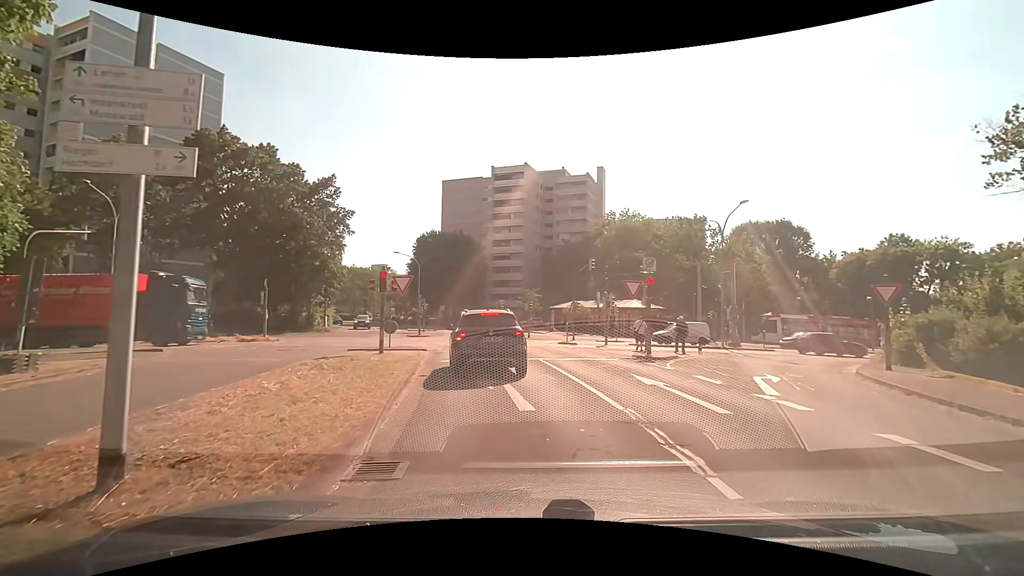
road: residential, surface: asphalt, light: Day
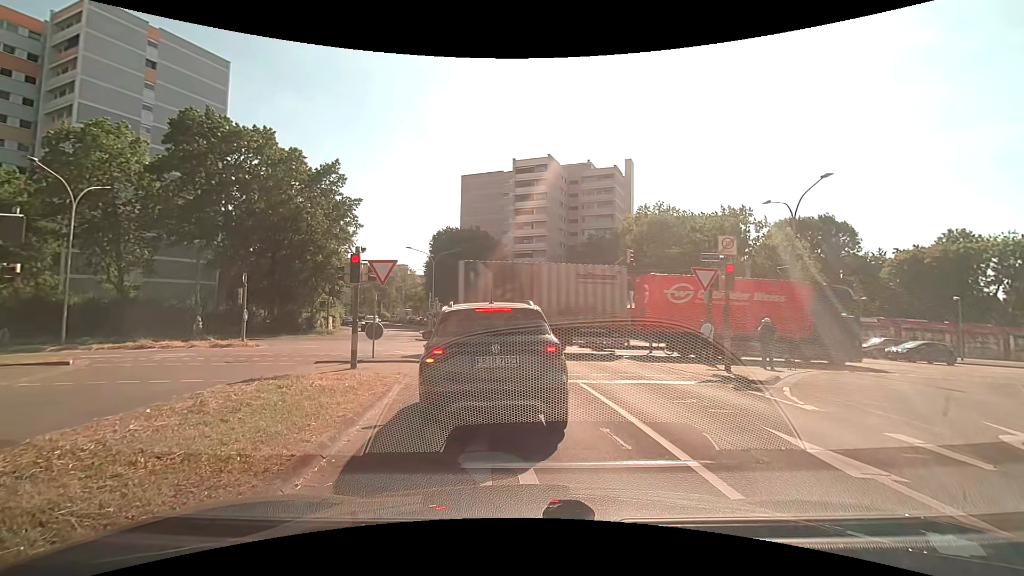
(0.0, +5.3) m; -2°
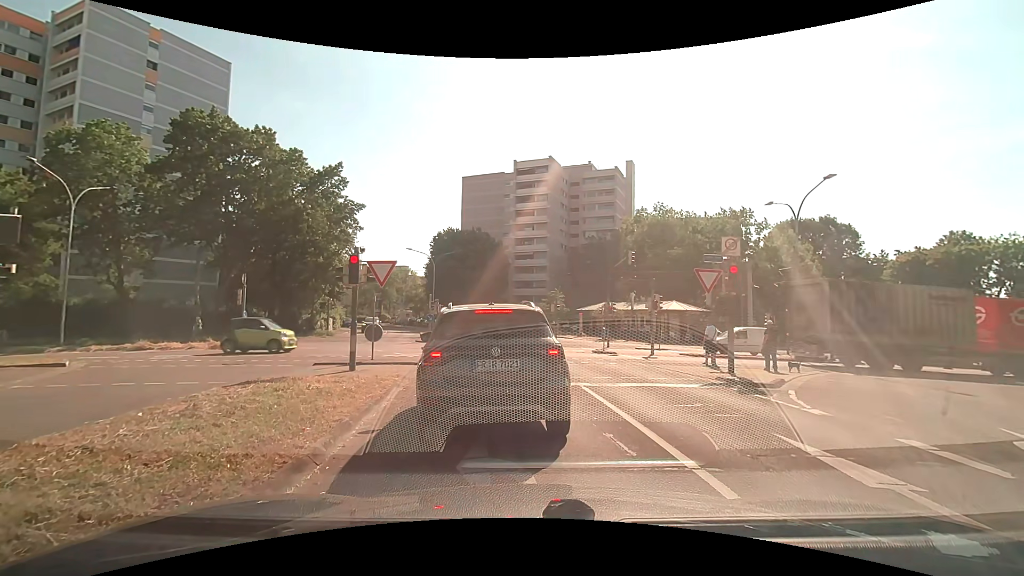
(0.0, +0.2) m; 0°
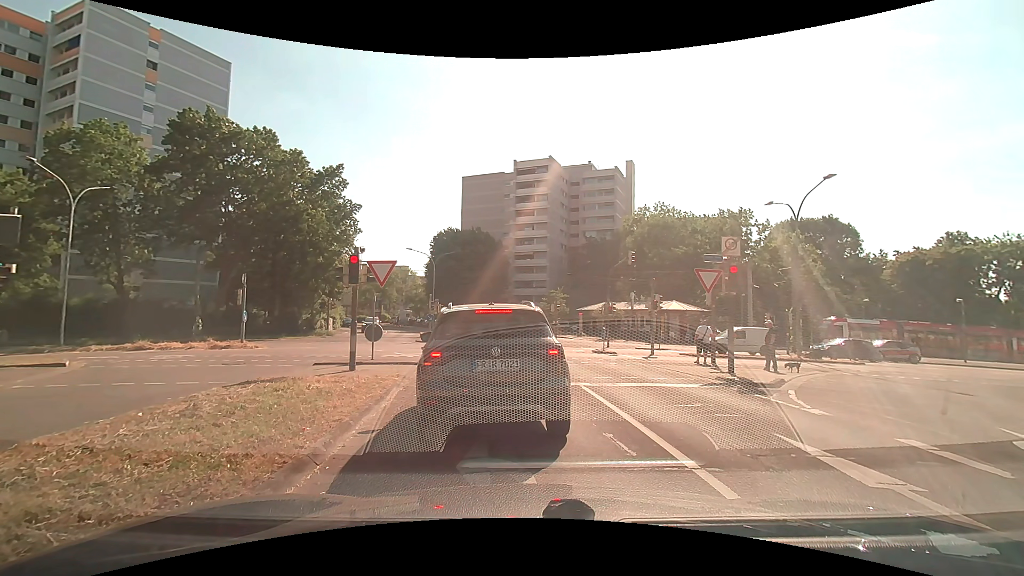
(0.0, 0.0) m; 0°
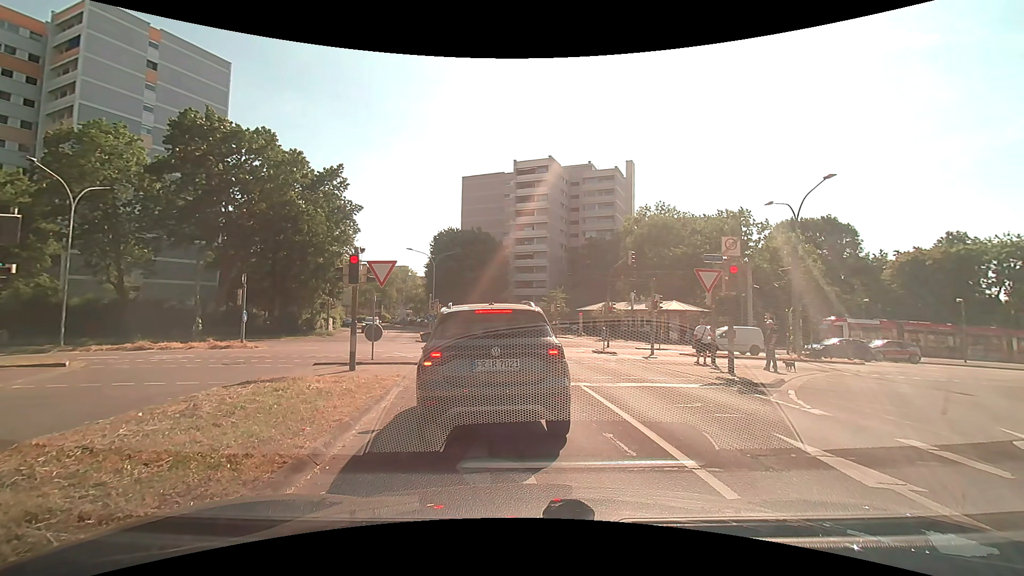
(0.0, 0.0) m; 0°
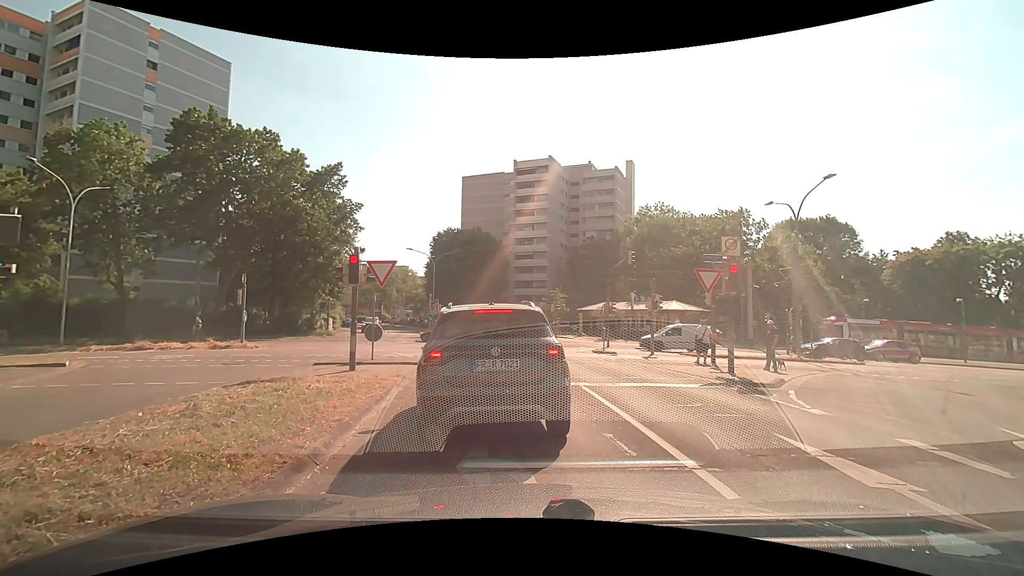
(0.0, 0.0) m; 0°
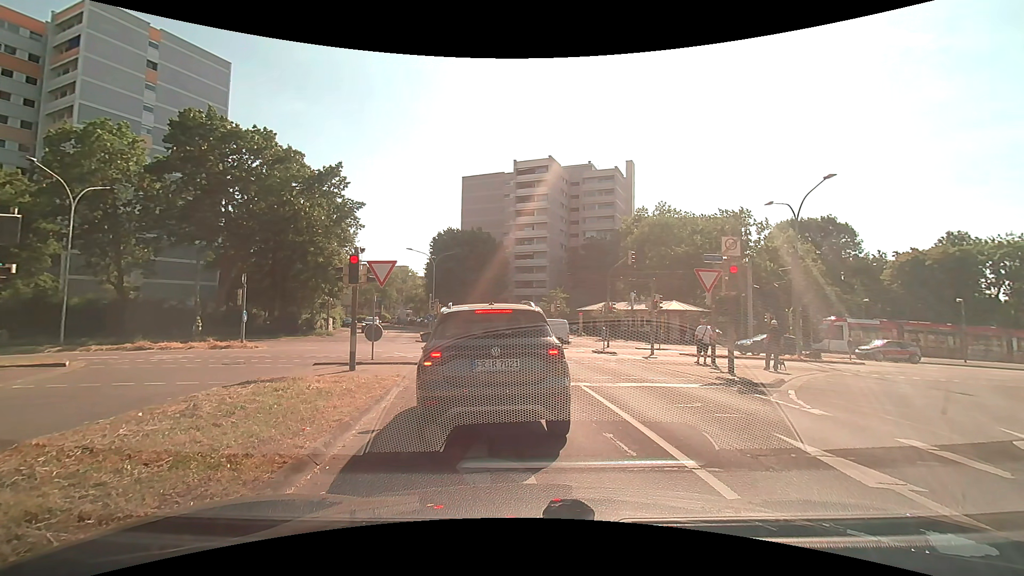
(0.0, 0.0) m; 0°
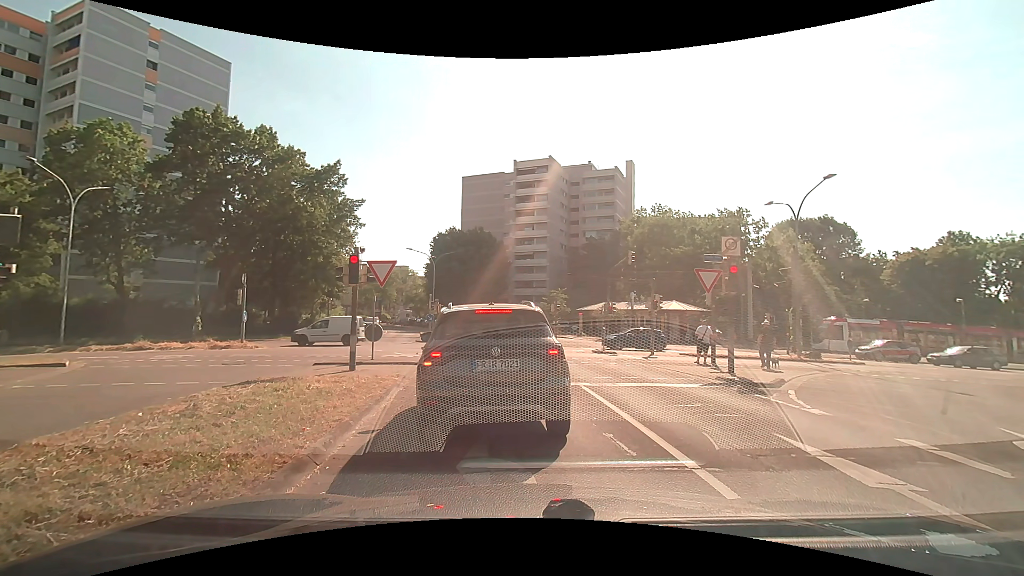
(0.0, 0.0) m; 0°
